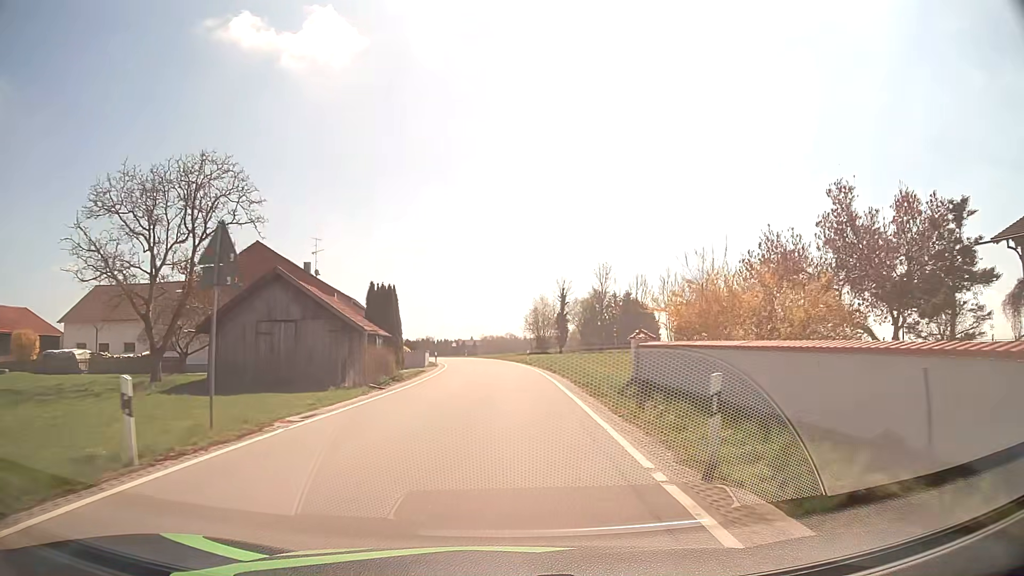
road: tertiary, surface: asphalt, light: Day
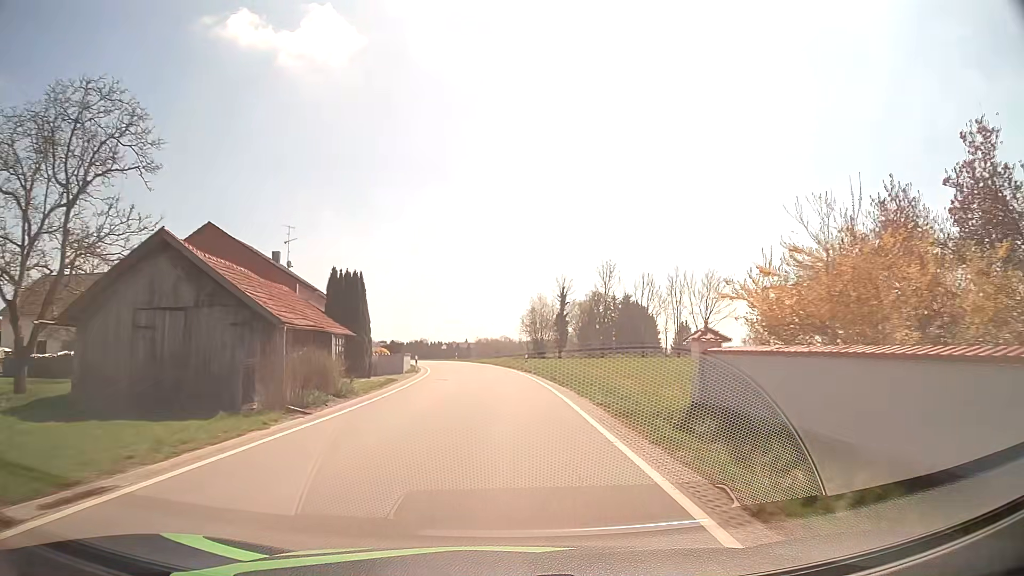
(0.0, +8.0) m; 0°
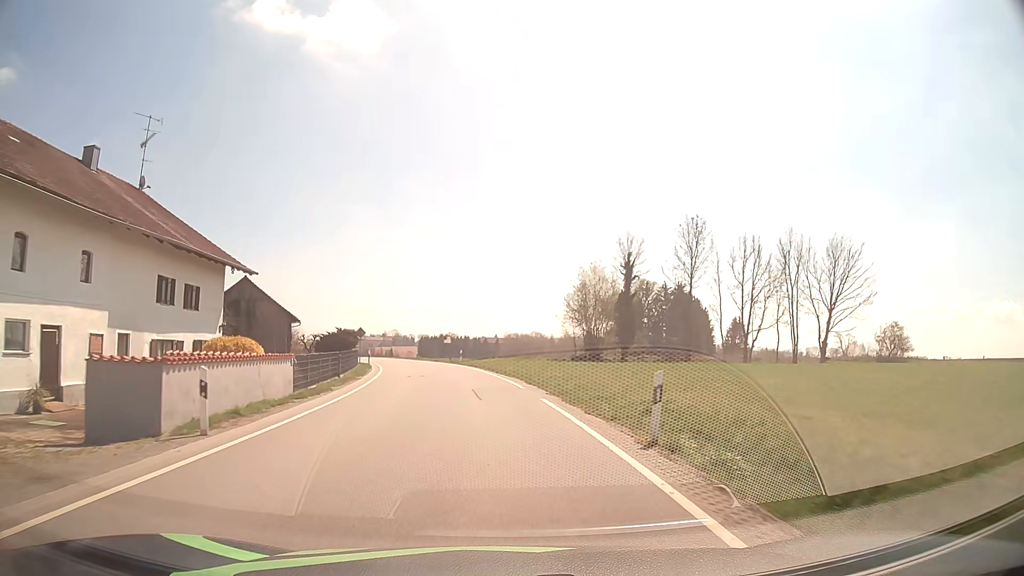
(-0.3, +31.5) m; -2°
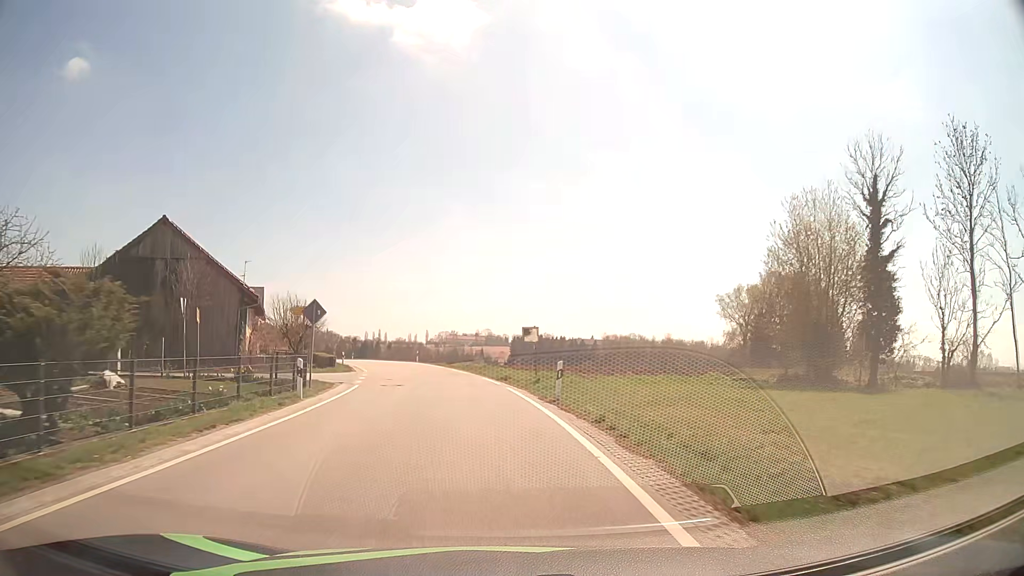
(-2.0, +30.9) m; -8°
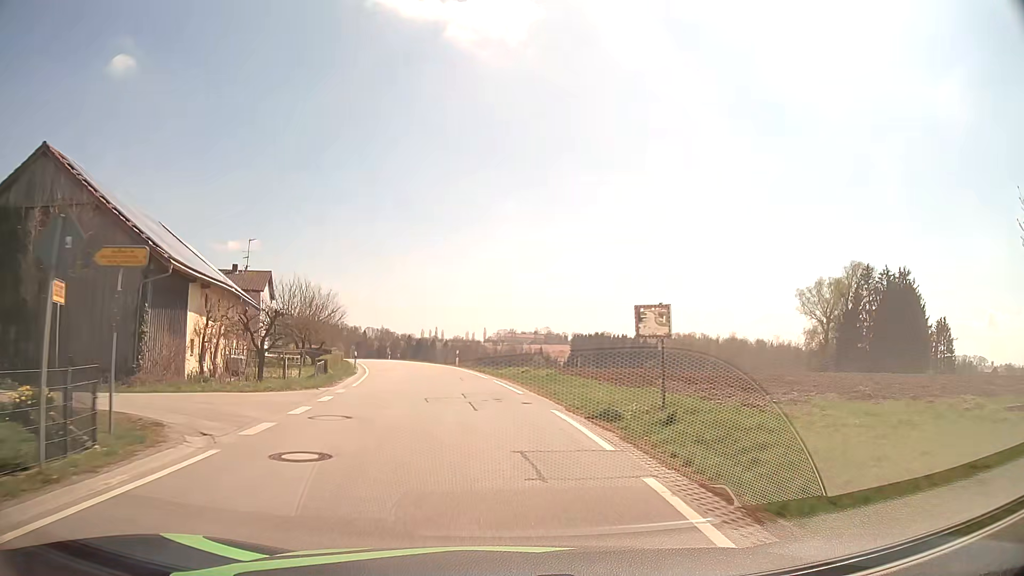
(-0.6, +15.4) m; -4°
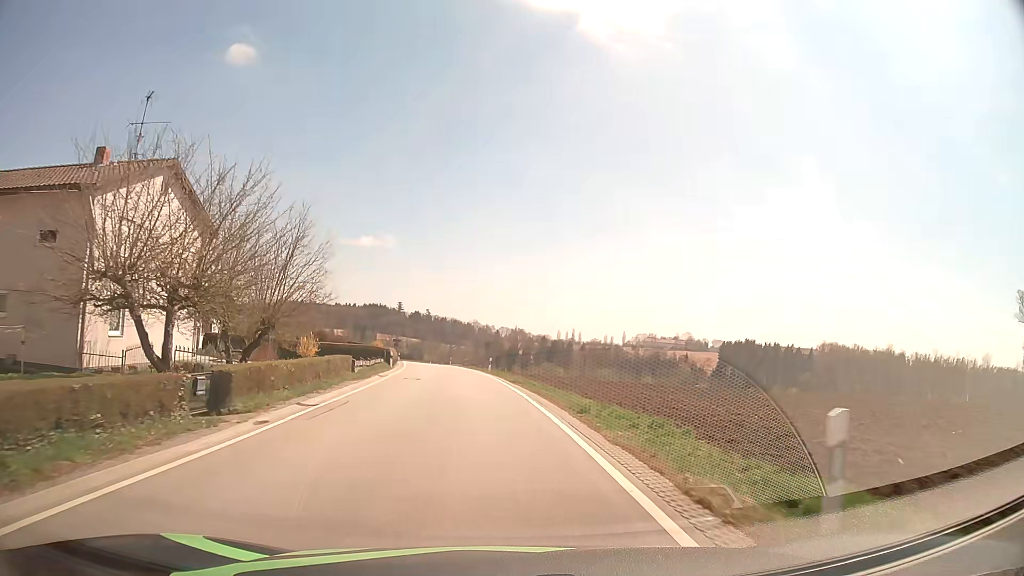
(-4.4, +38.7) m; -12°
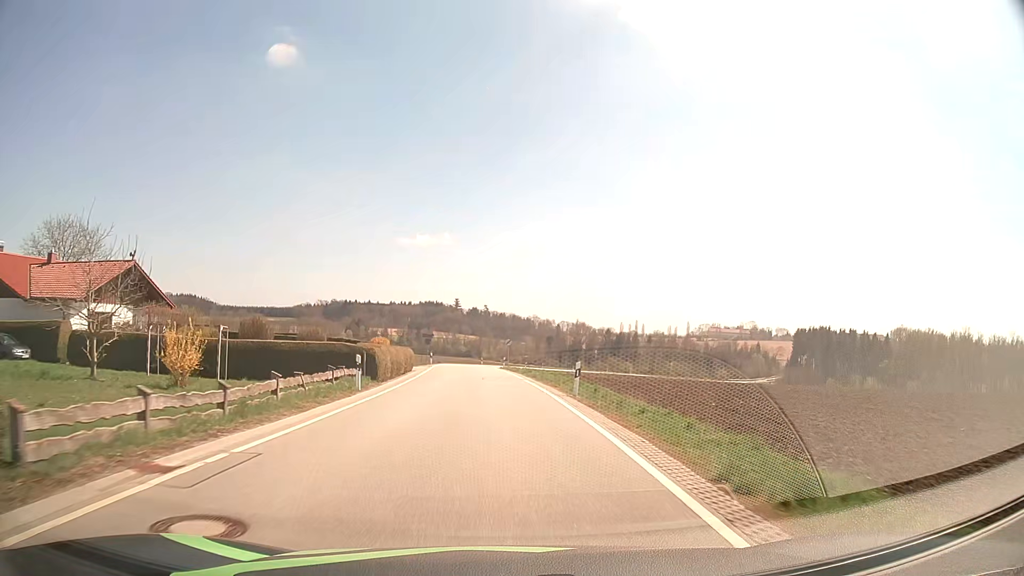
(-1.1, +24.5) m; -5°
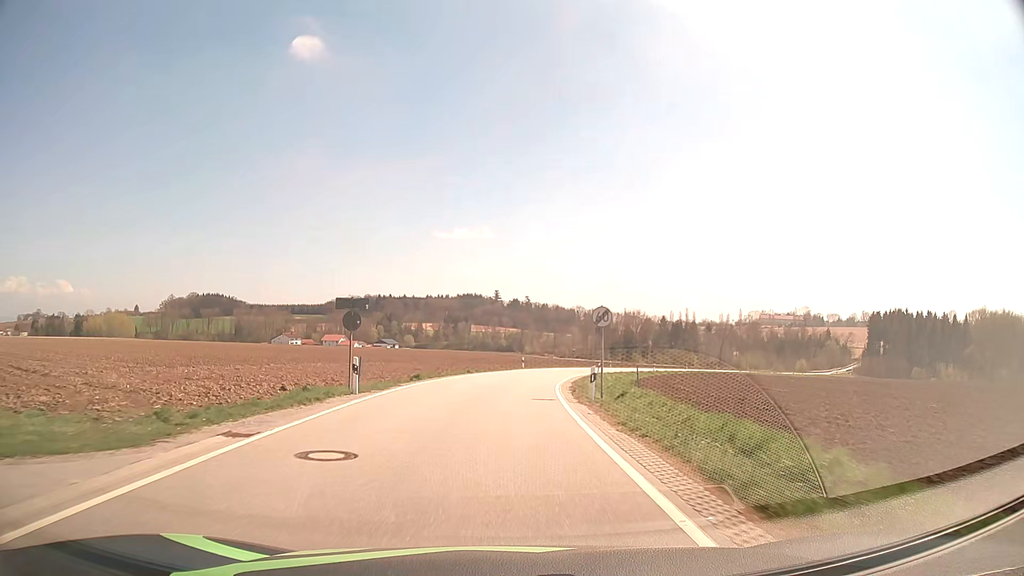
(-1.4, +41.8) m; -4°
(0, +10) (0, +20) (+1, +30) (+1, +40) (+3, +50) (+5, +60) (+8, +69) (+11, +79) (+15, +88) (+19, +97) m
